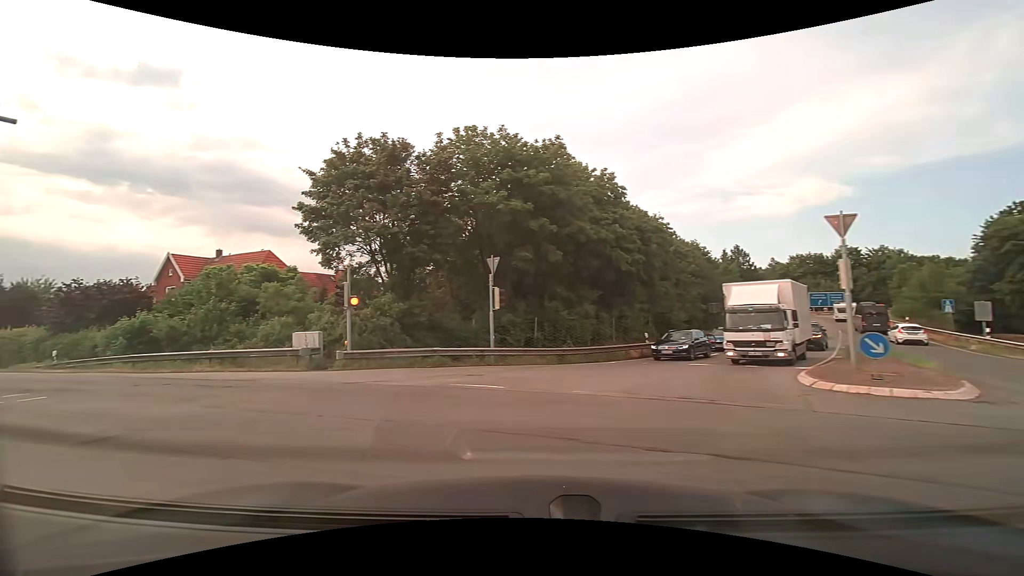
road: secondary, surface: asphalt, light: Day
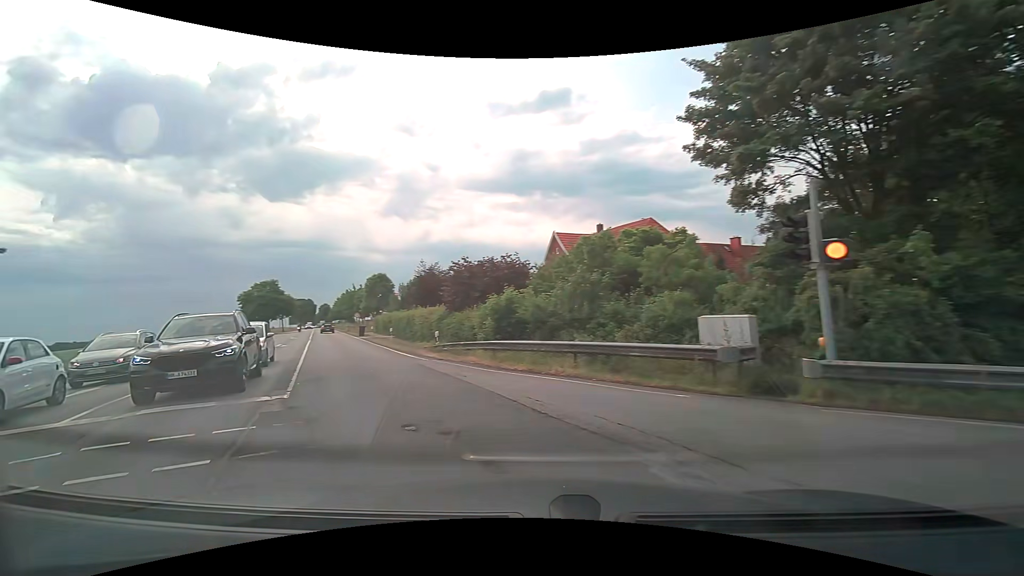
(-3.5, +9.7) m; -40°
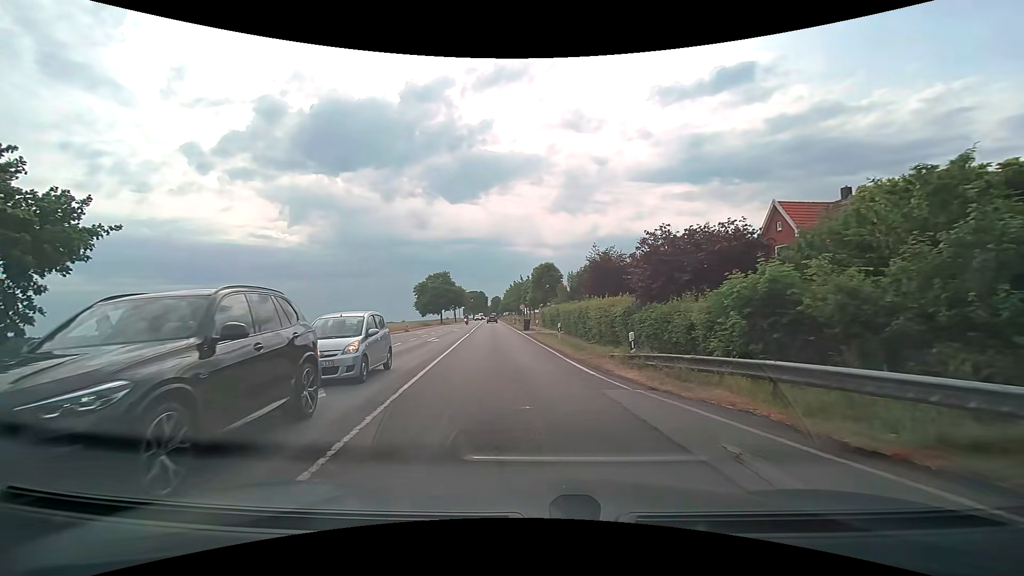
(-1.9, +7.9) m; -20°
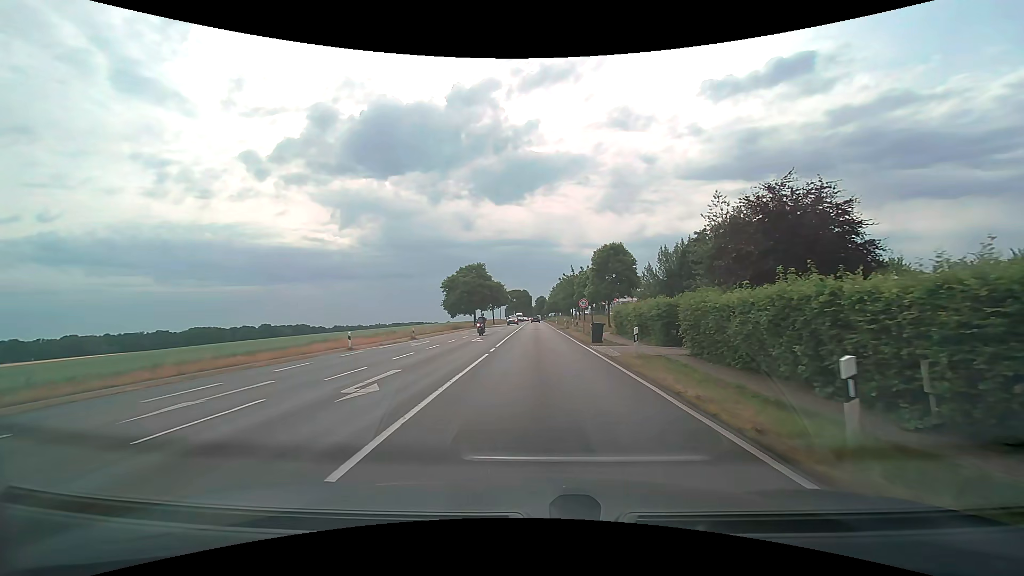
(-1.7, +19.7) m; -5°
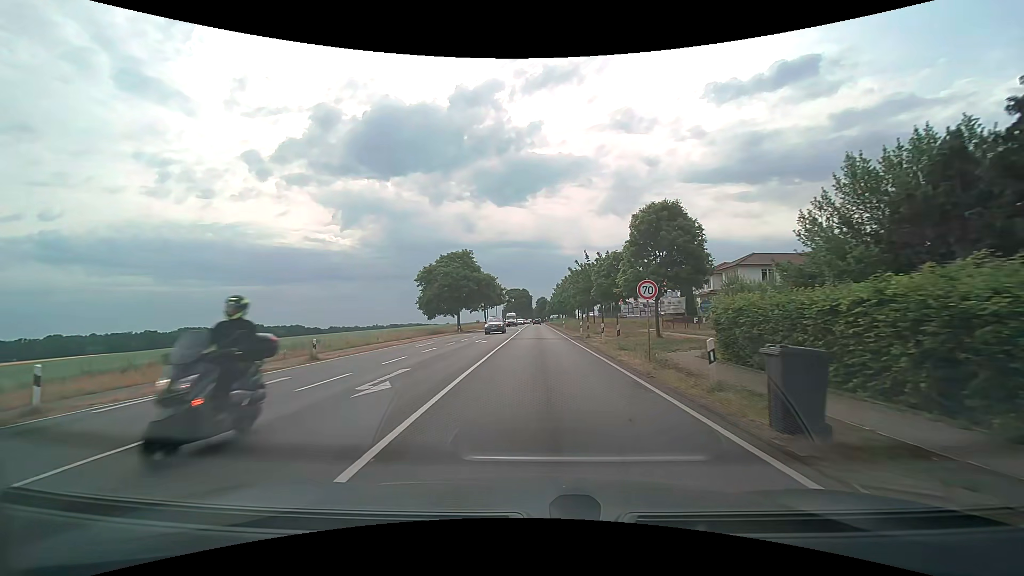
(-0.2, +19.7) m; 0°
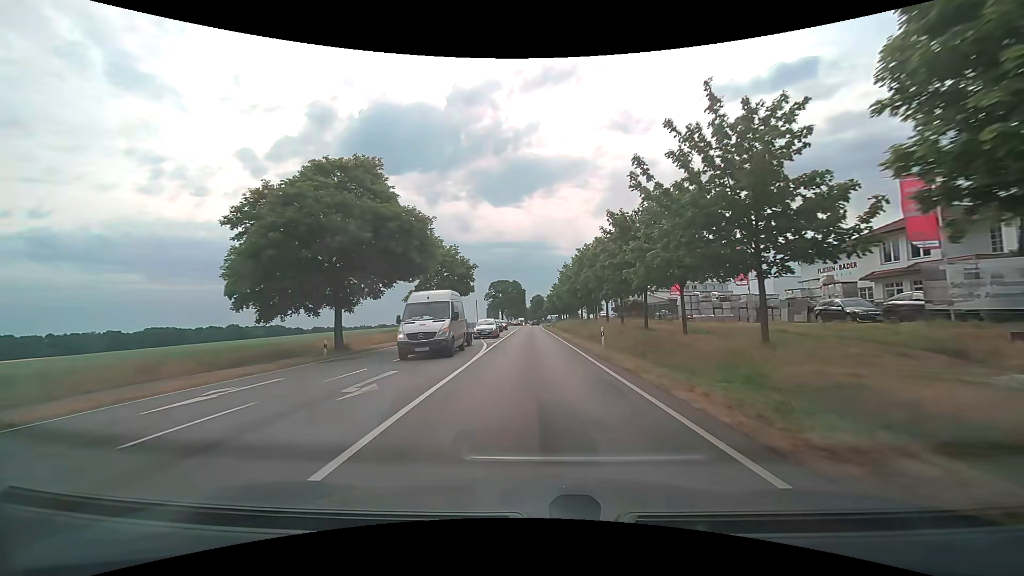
(+0.2, +40.6) m; 0°
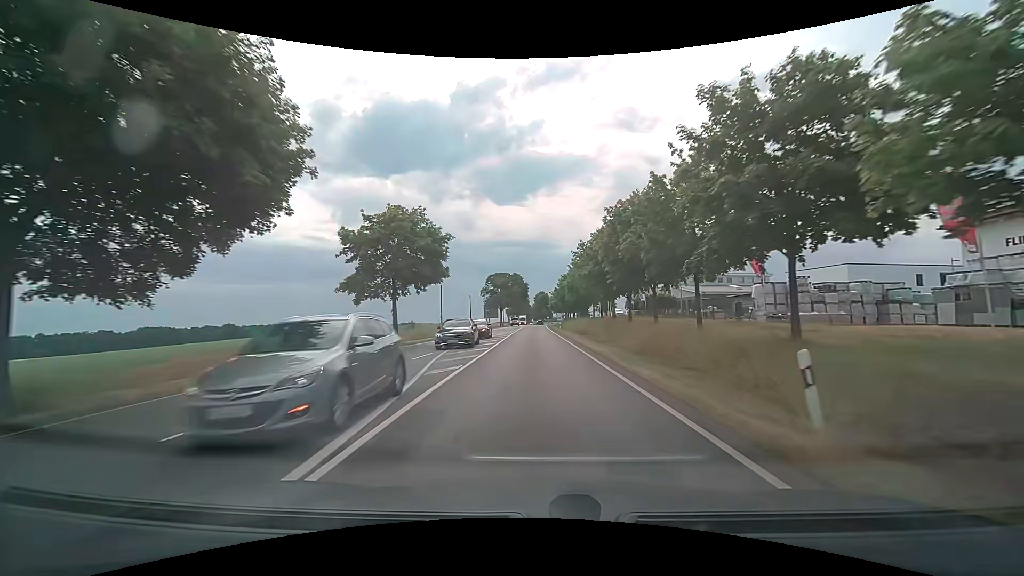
(0.0, +18.1) m; 0°
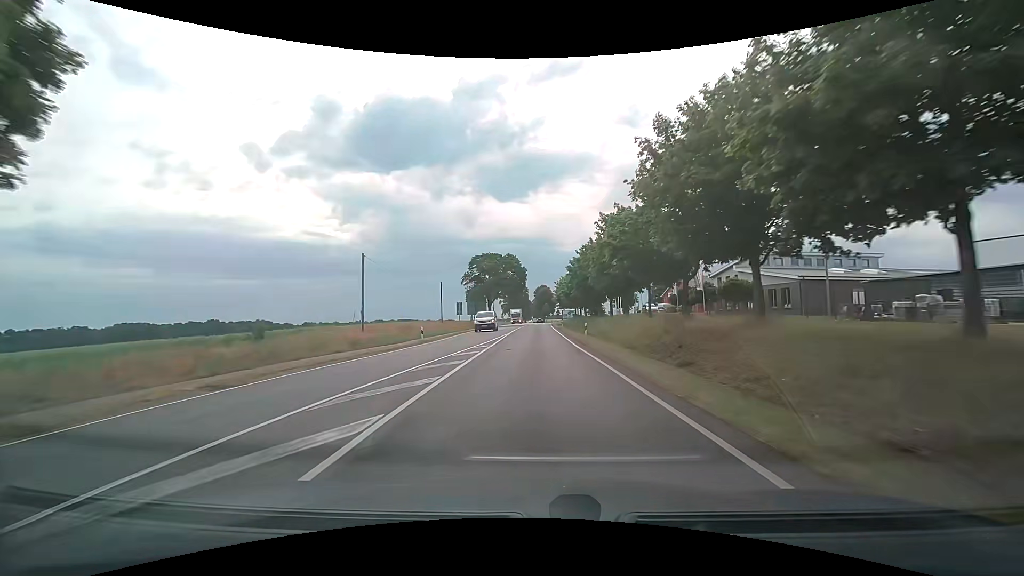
(0.0, +30.3) m; 0°
(0, +10) (0, +20) (0, +30) (0, +40) (0, +50) (0, +60) (0, +70) (0, +80) (+1, +90) (+1, +100) m
